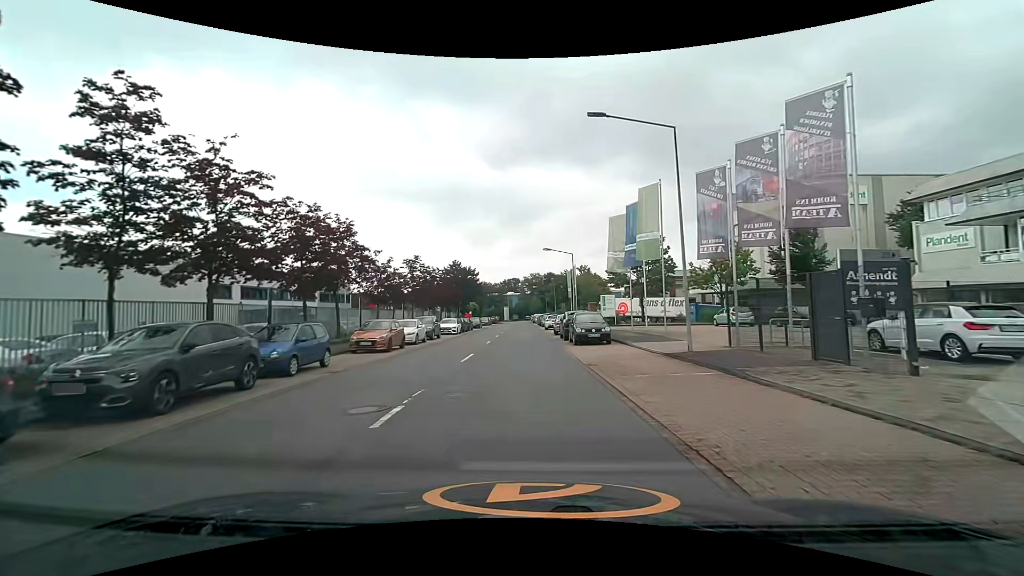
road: unclassified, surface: asphalt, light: Day
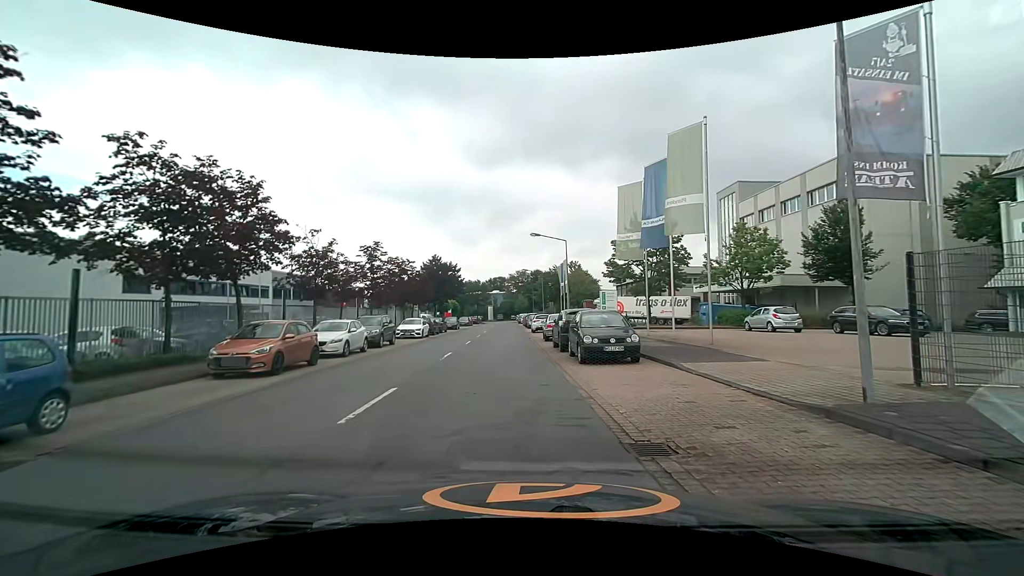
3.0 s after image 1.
(+0.1, +8.1) m; +2°
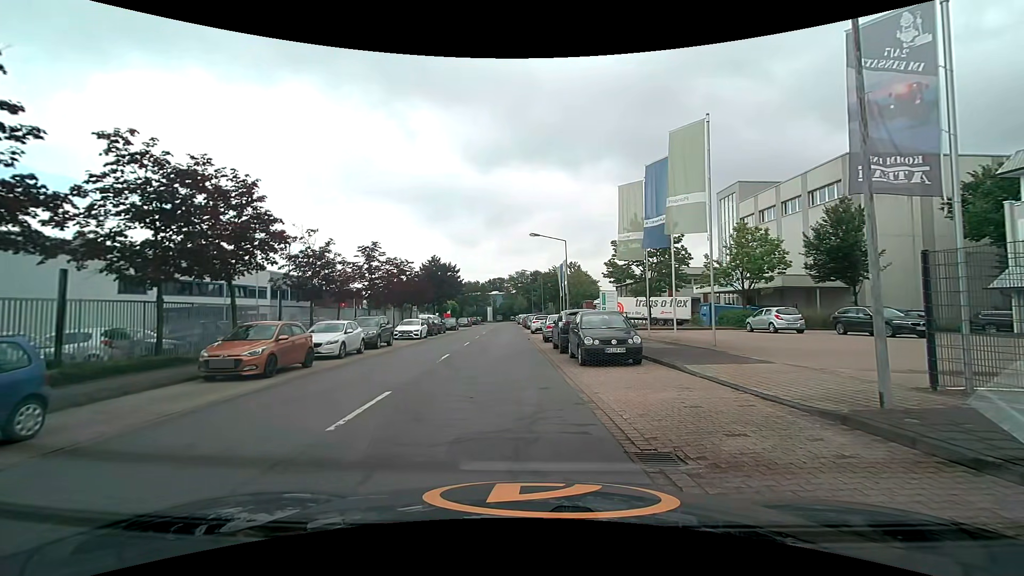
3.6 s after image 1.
(0.0, +0.3) m; 0°
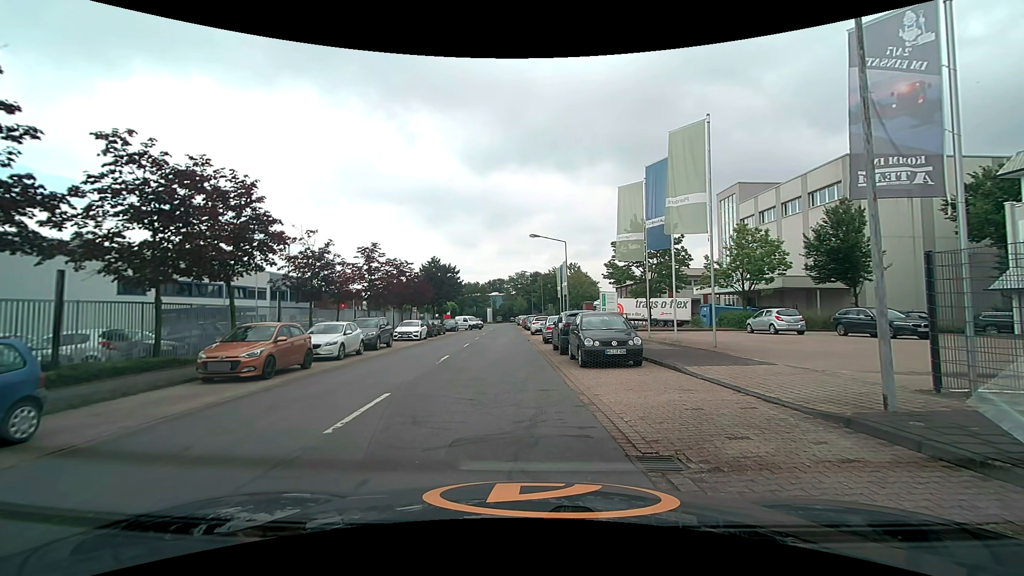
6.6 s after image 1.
(0.0, +0.2) m; 0°
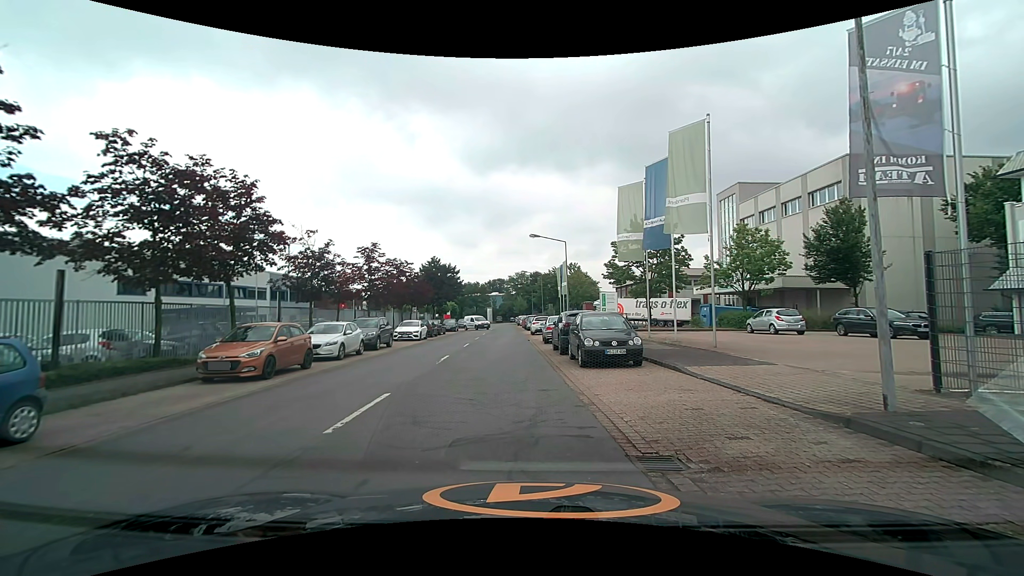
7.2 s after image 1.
(0.0, 0.0) m; 0°
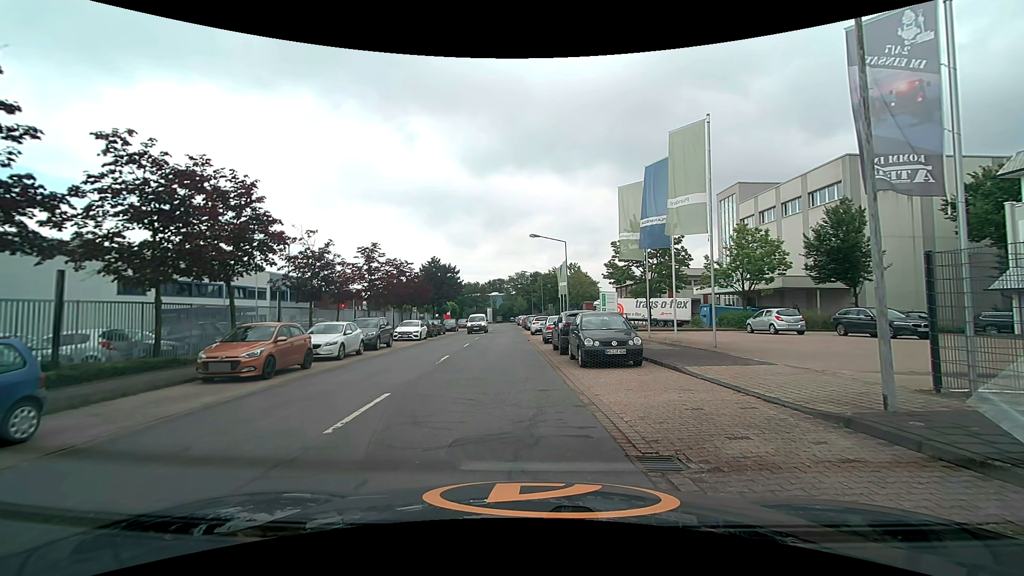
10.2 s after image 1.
(0.0, 0.0) m; 0°
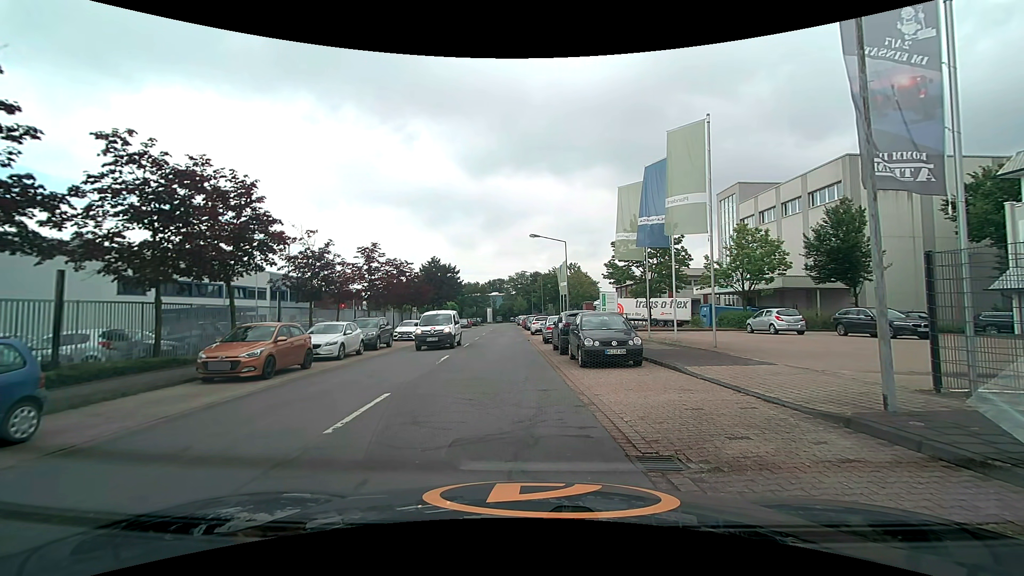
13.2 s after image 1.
(0.0, 0.0) m; 0°
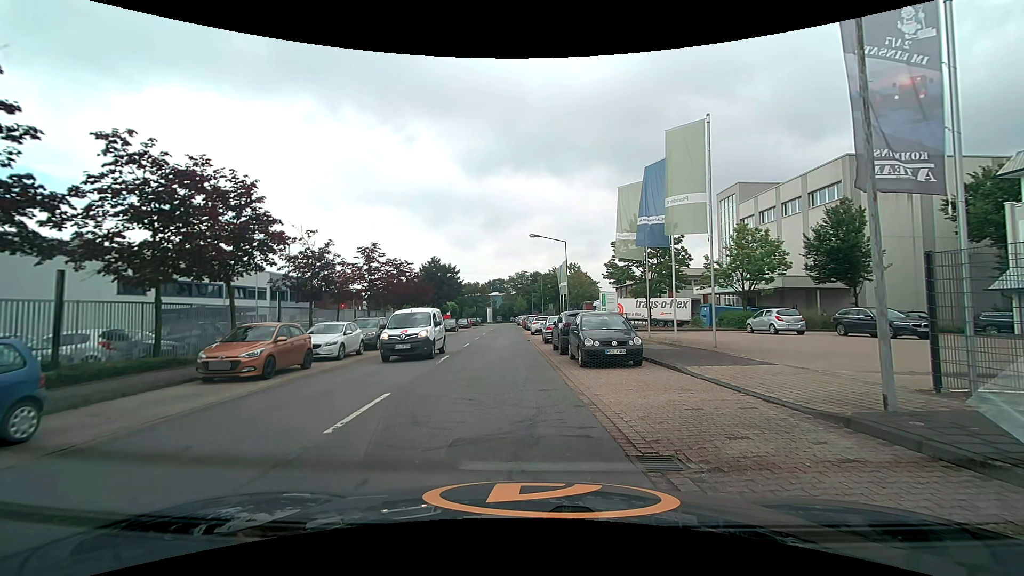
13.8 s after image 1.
(0.0, 0.0) m; 0°
